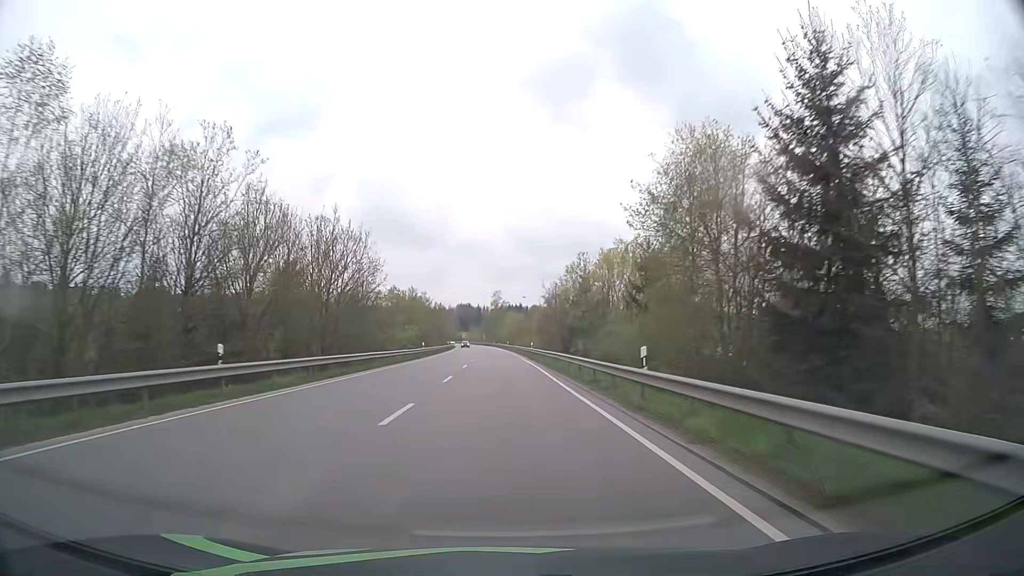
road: primary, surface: asphalt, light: Day
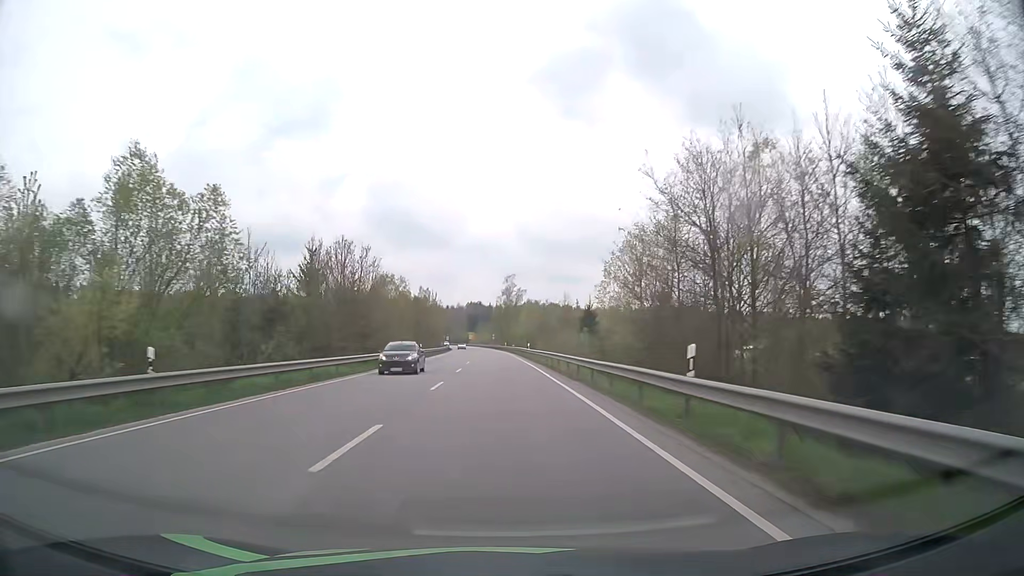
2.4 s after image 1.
(-0.5, +51.9) m; -1°
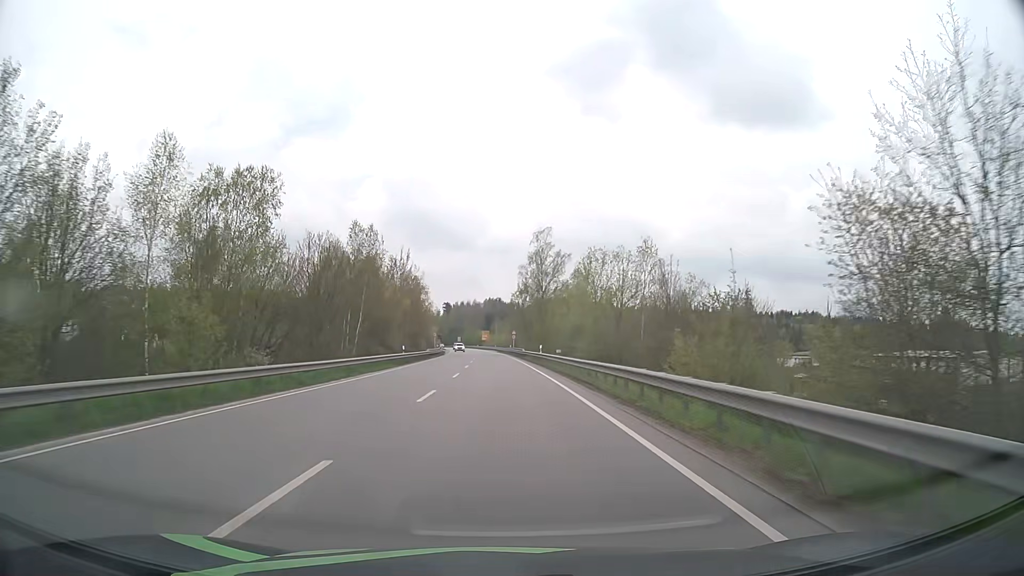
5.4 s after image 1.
(-1.0, +63.3) m; -2°
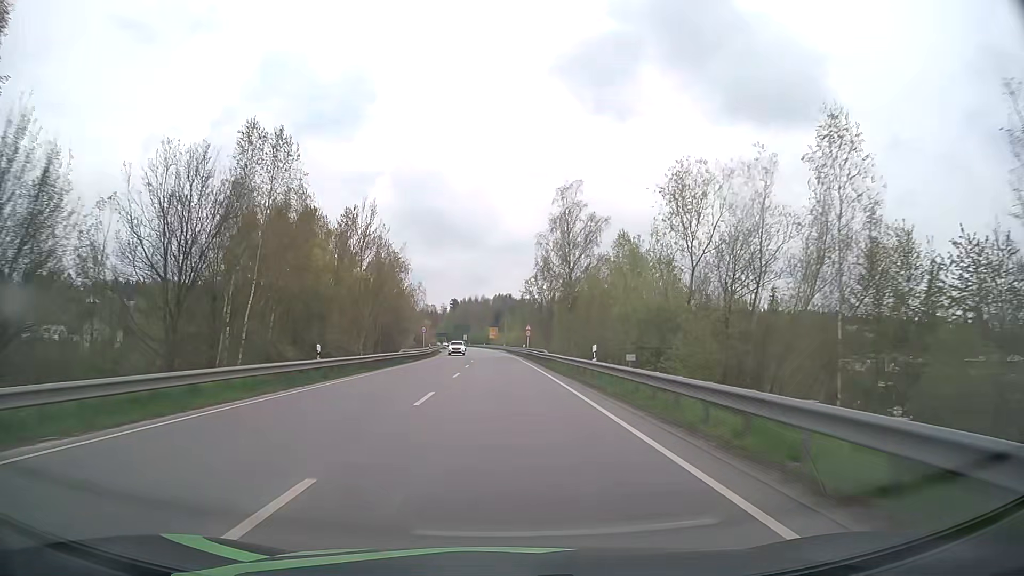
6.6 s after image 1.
(-0.2, +25.1) m; -1°
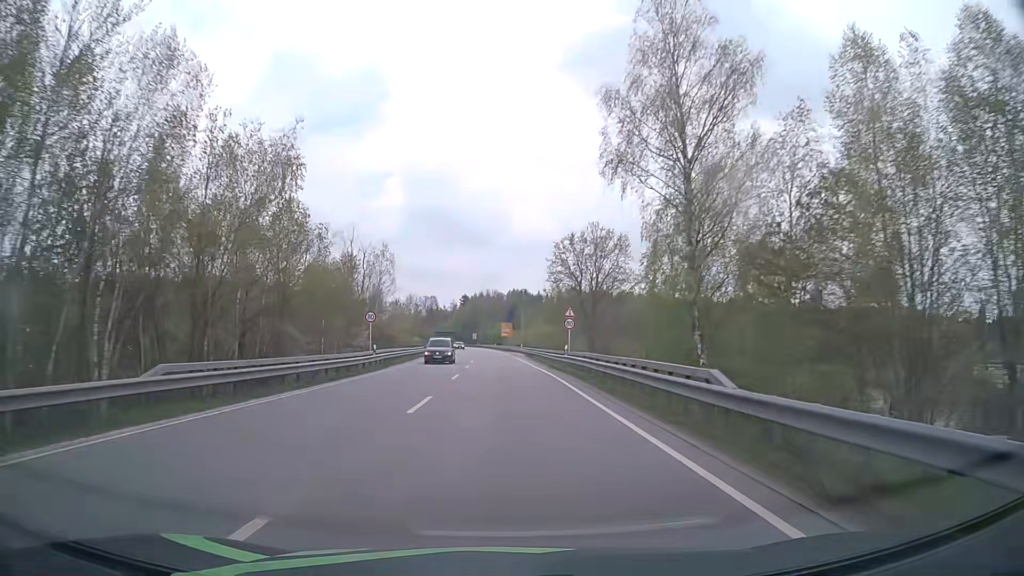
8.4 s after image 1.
(-0.3, +37.6) m; -1°
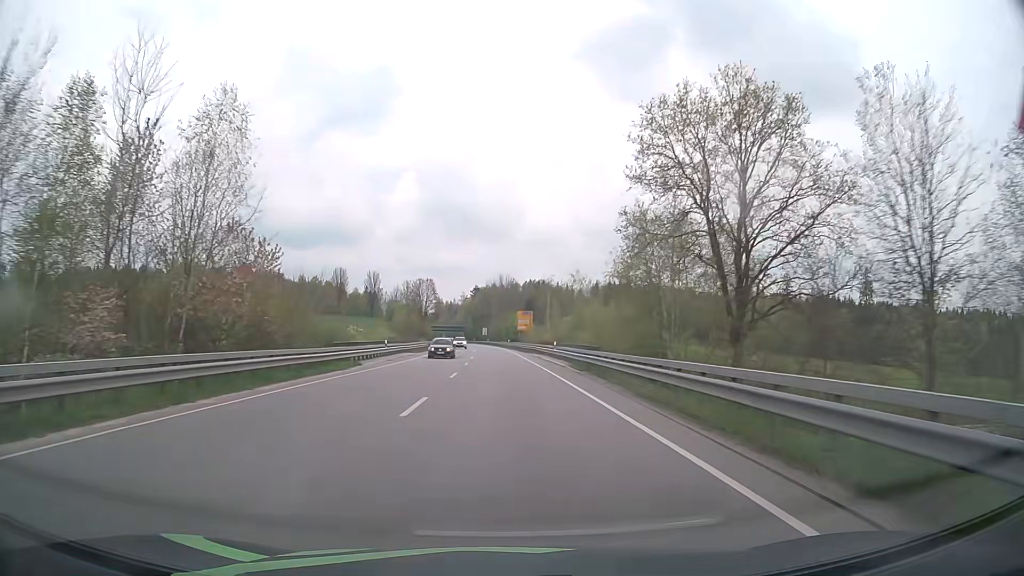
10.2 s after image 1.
(-0.6, +37.5) m; -1°
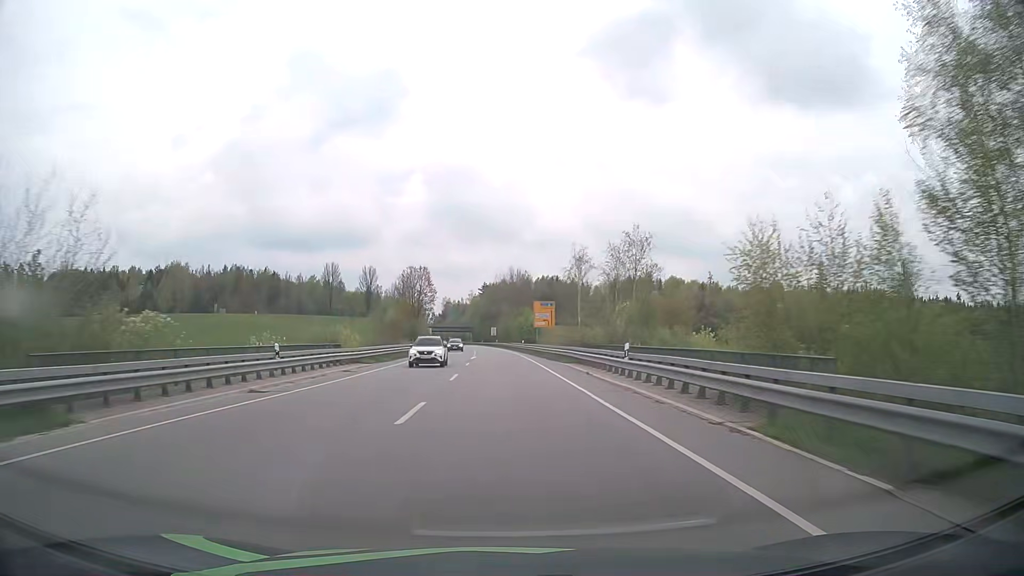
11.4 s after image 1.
(-0.4, +24.8) m; -1°
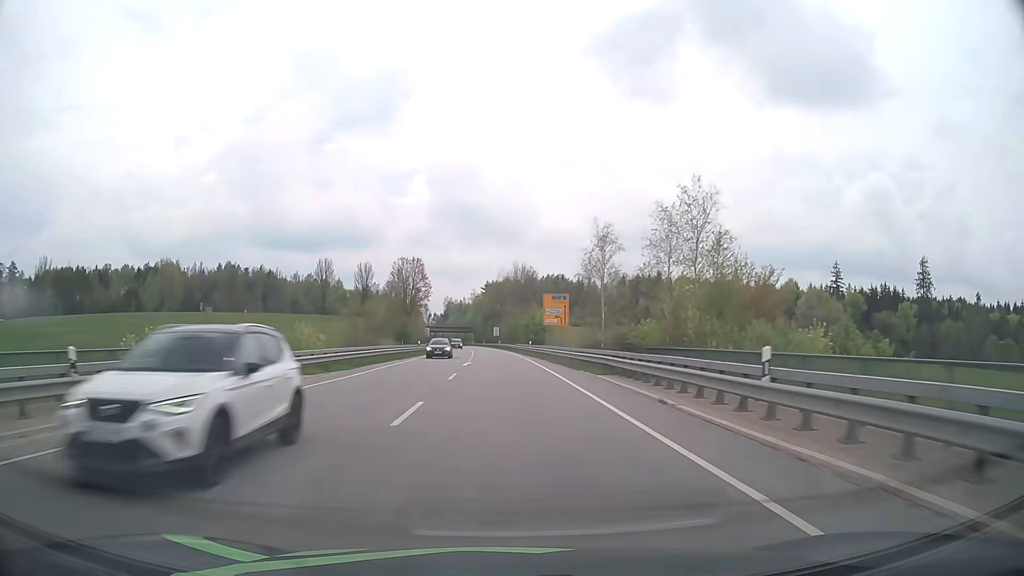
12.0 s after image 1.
(-0.1, +12.1) m; 0°
(0, +10) (0, +20) (0, +30) (0, +40) (-1, +50) (-1, +60) (-2, +70) (-2, +80) (-3, +90) (-3, +100) m
